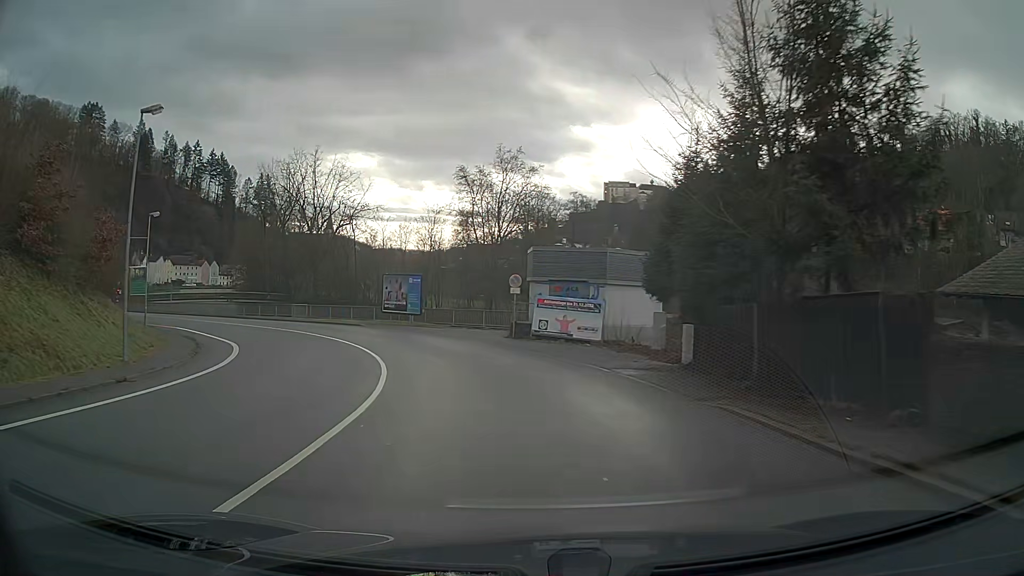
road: primary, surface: asphalt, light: Day
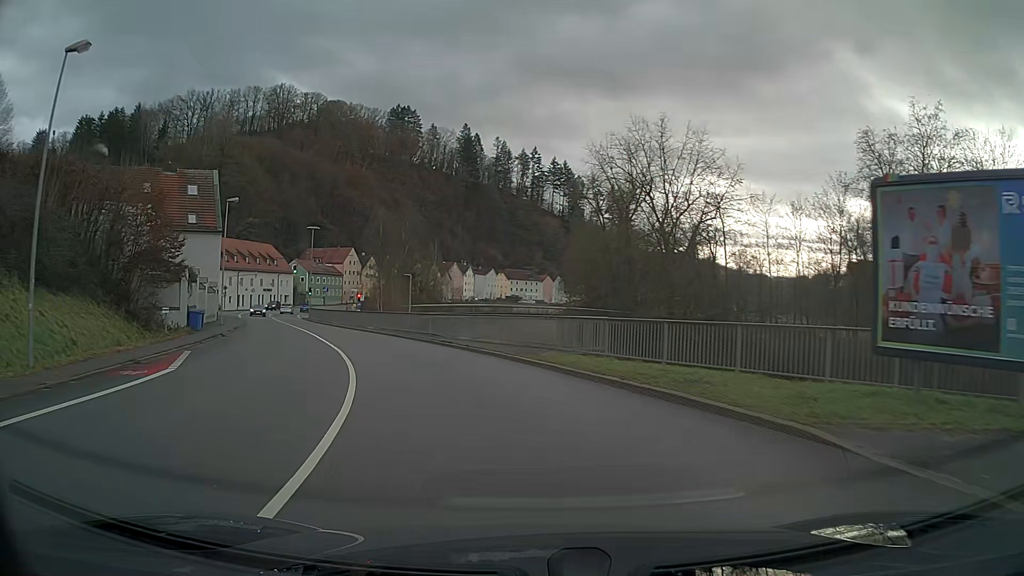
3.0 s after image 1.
(-9.8, +36.3) m; -31°
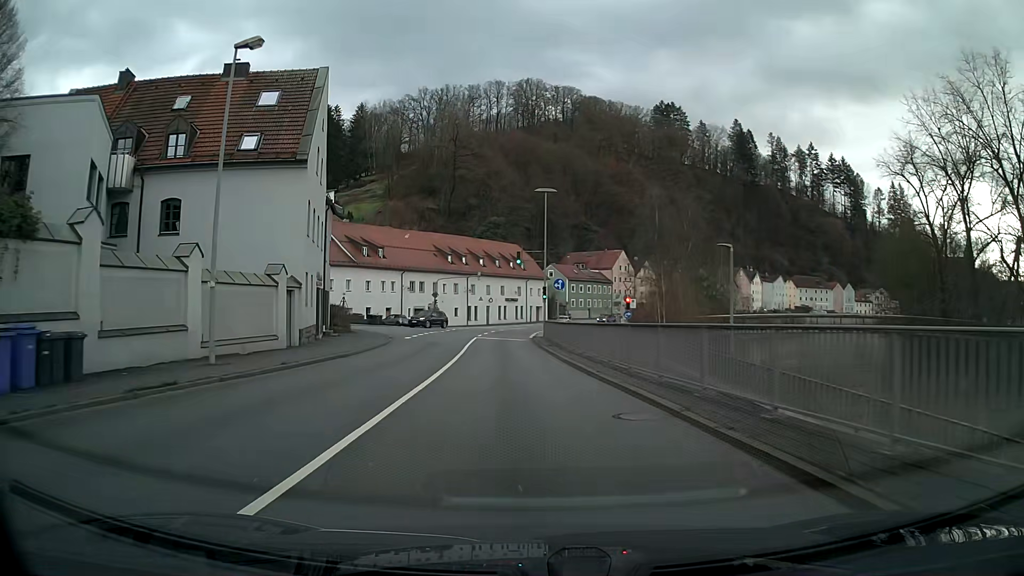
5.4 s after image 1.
(-6.3, +29.5) m; -21°
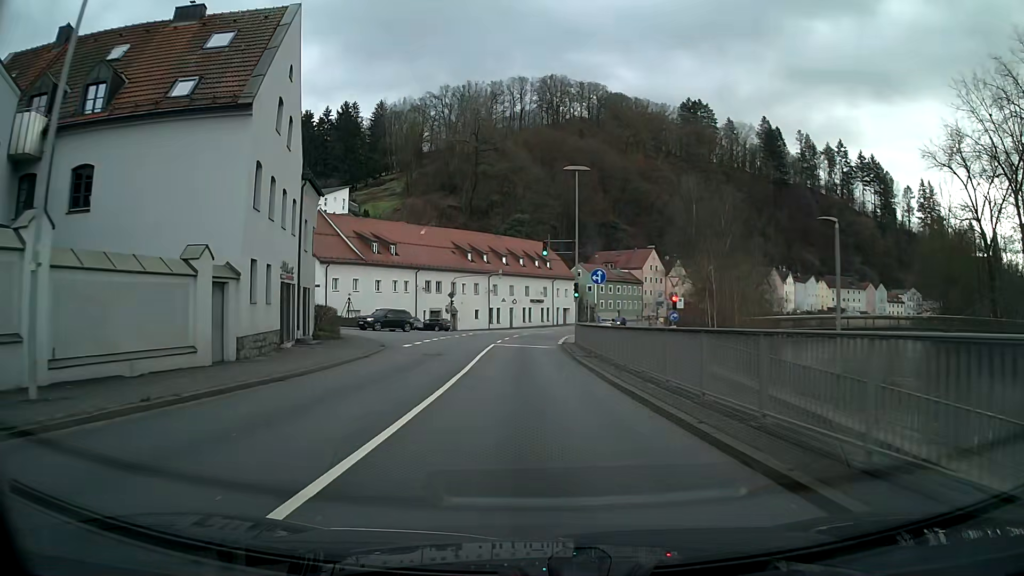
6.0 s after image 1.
(-0.2, +7.6) m; -2°
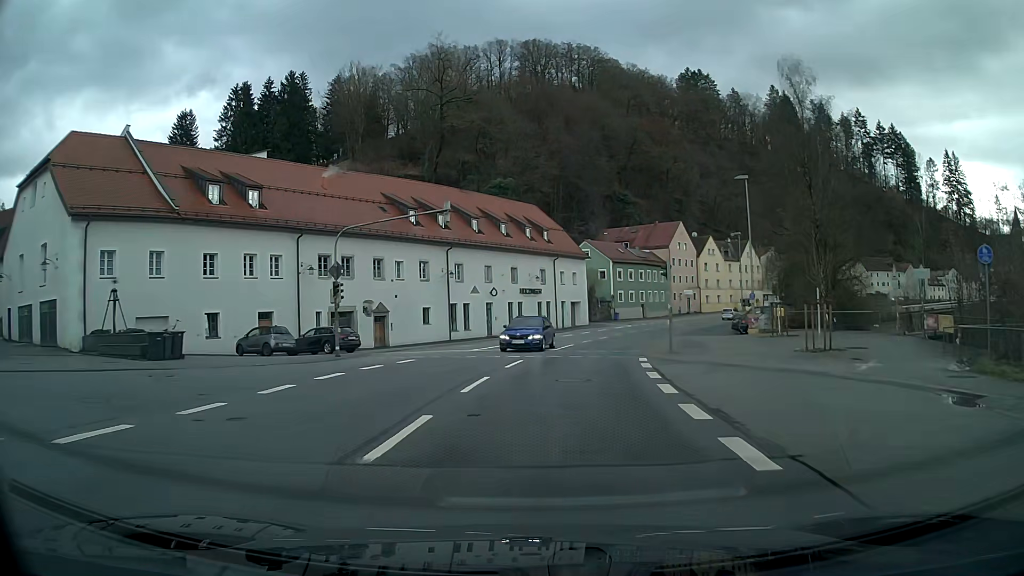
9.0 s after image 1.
(-0.2, +38.2) m; +2°
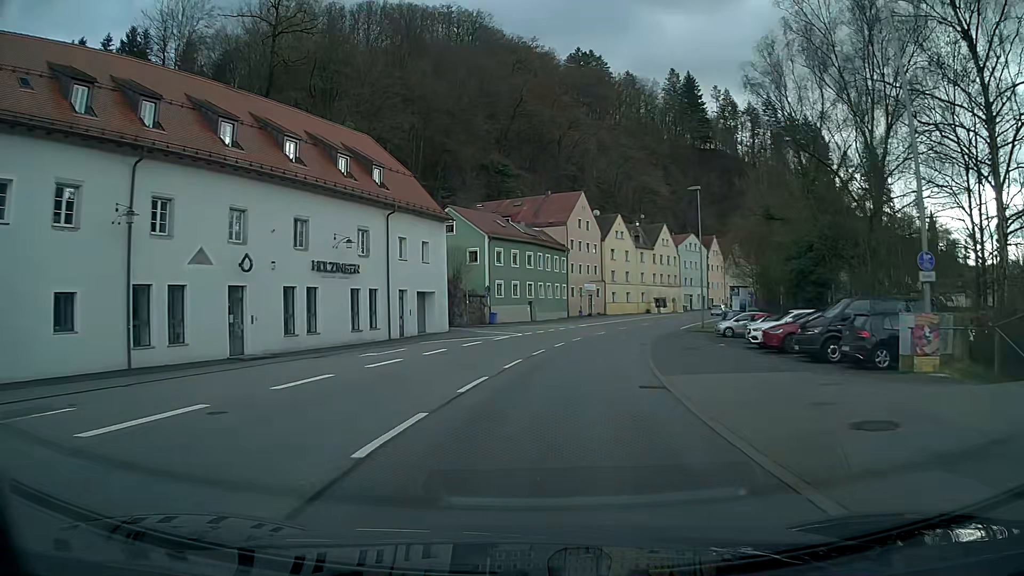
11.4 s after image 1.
(+2.8, +30.2) m; +11°
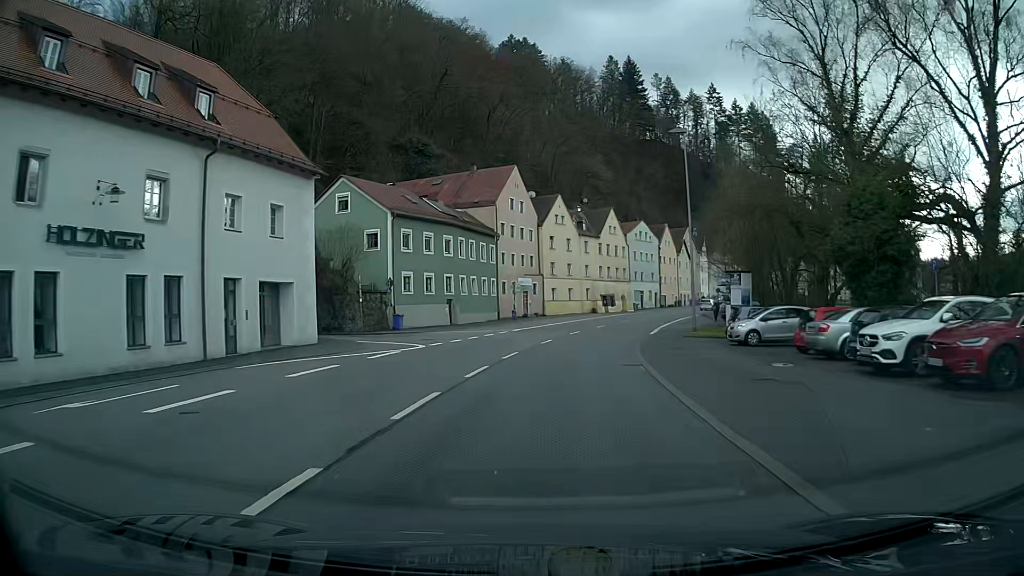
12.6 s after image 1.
(+0.7, +15.2) m; +6°
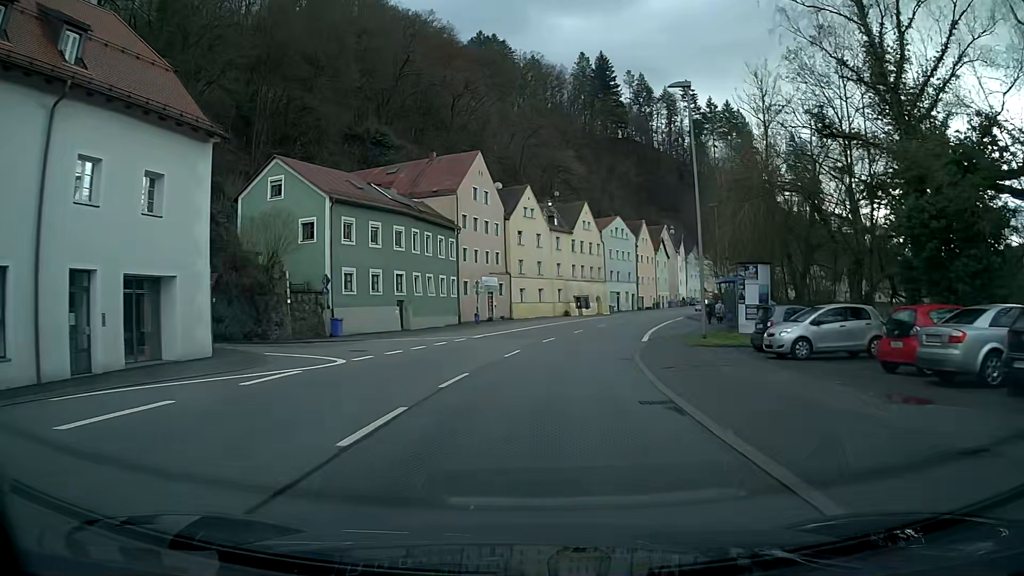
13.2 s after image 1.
(+0.2, +7.6) m; +2°
(0, +10) (+1, +20) (+2, +30) (+4, +40) (+6, +49) (+9, +59) (+13, +68) (+16, +78) (+20, +87) (+25, +96) m
